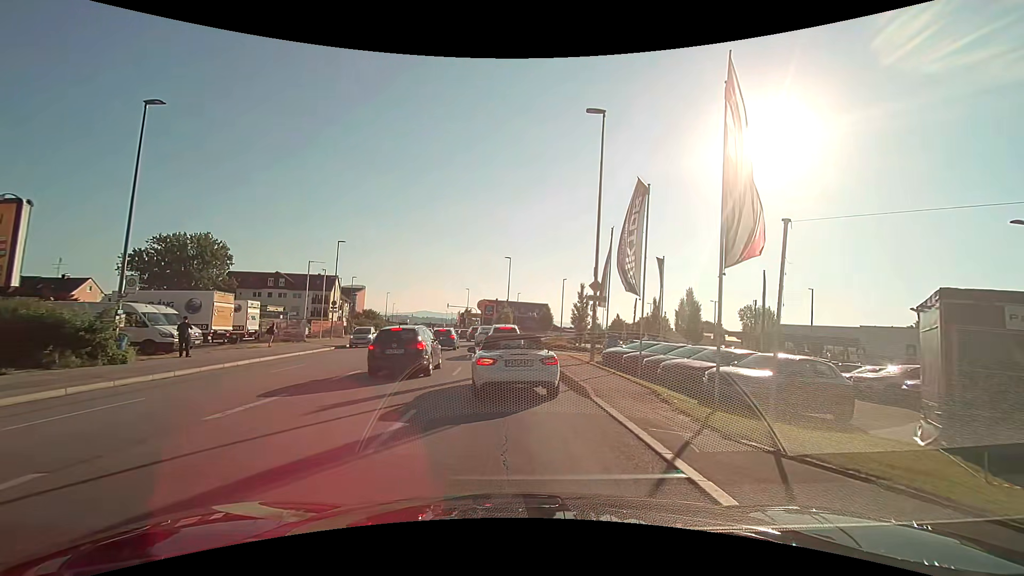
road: tertiary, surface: asphalt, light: Day
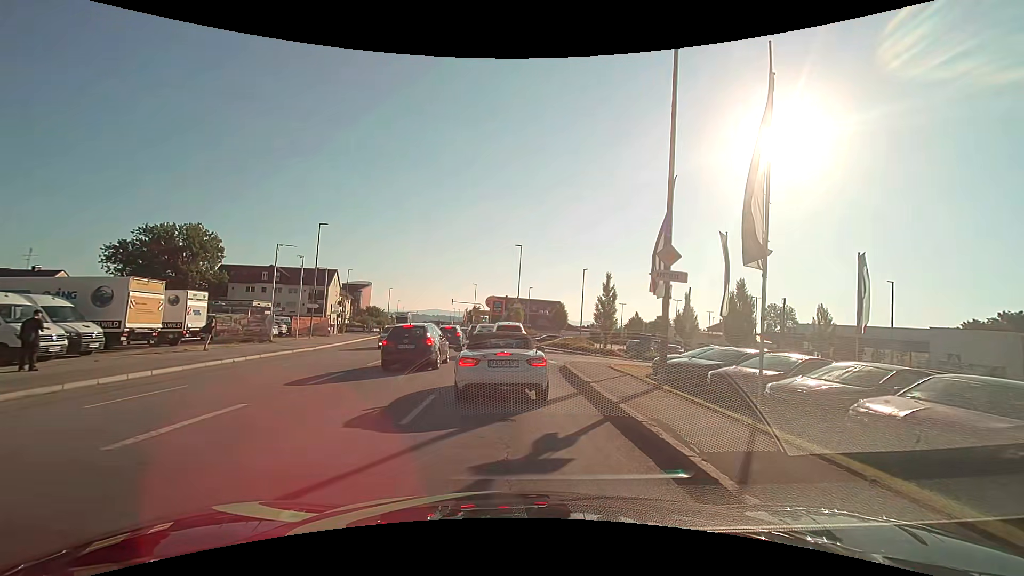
(0.0, +8.0) m; -1°
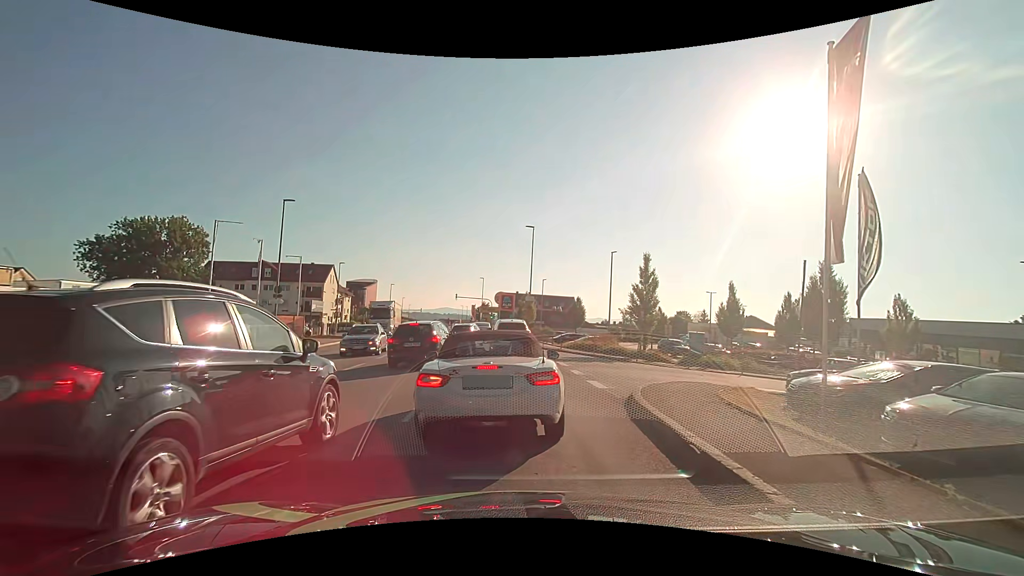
(0.0, +8.4) m; -3°
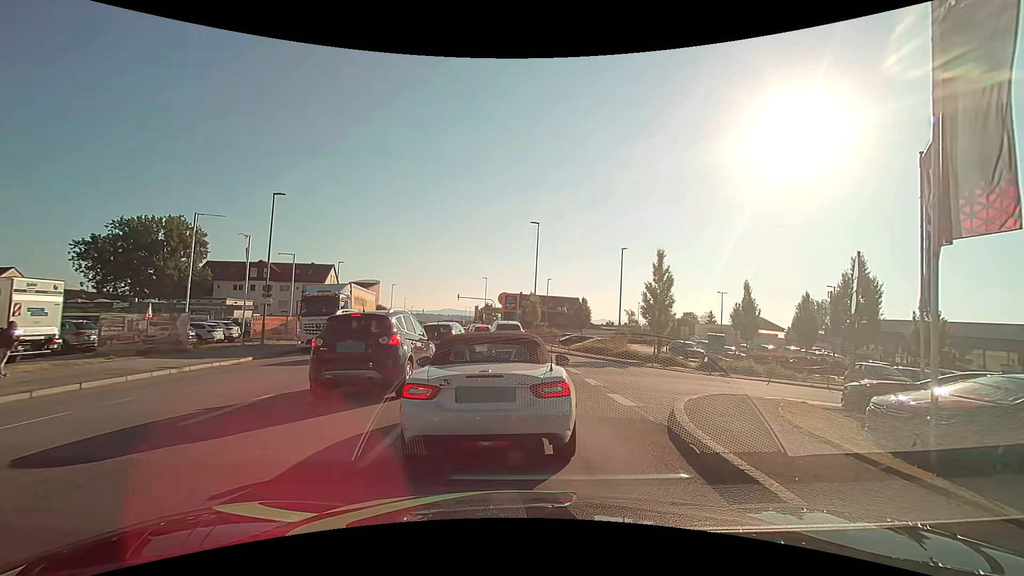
(+0.1, +2.0) m; +2°
